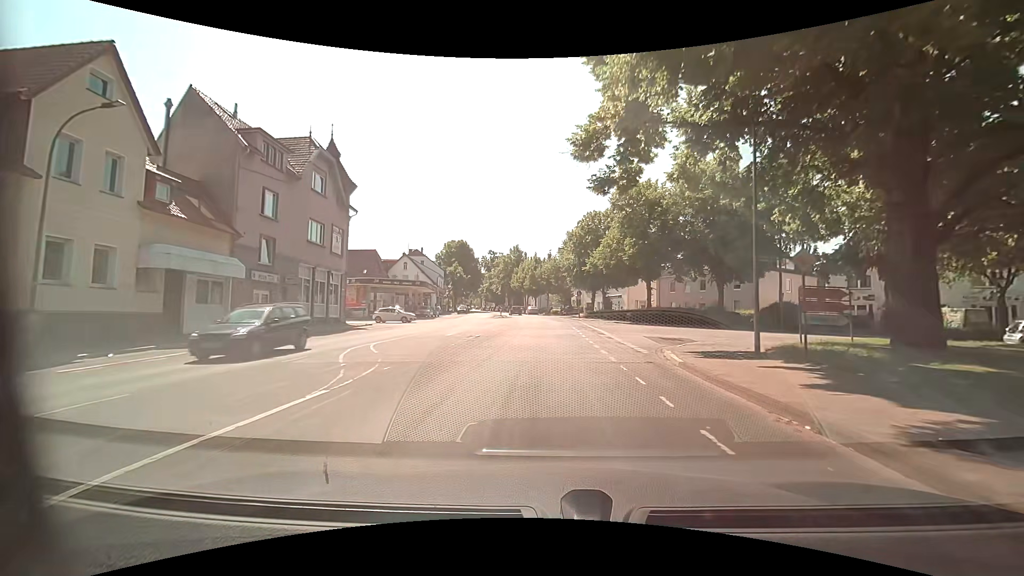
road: unclassified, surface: asphalt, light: Day
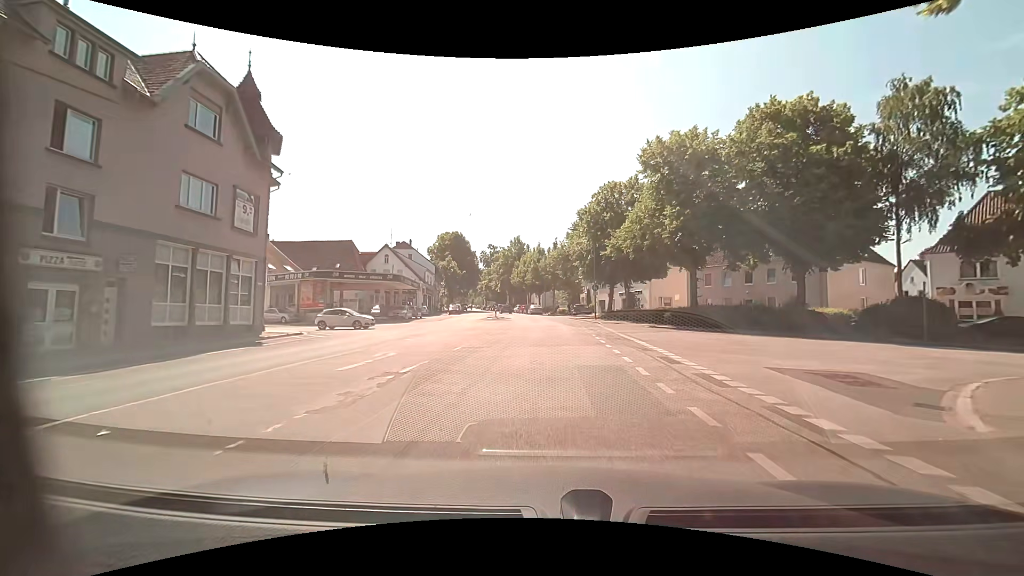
(+0.1, +12.8) m; -1°
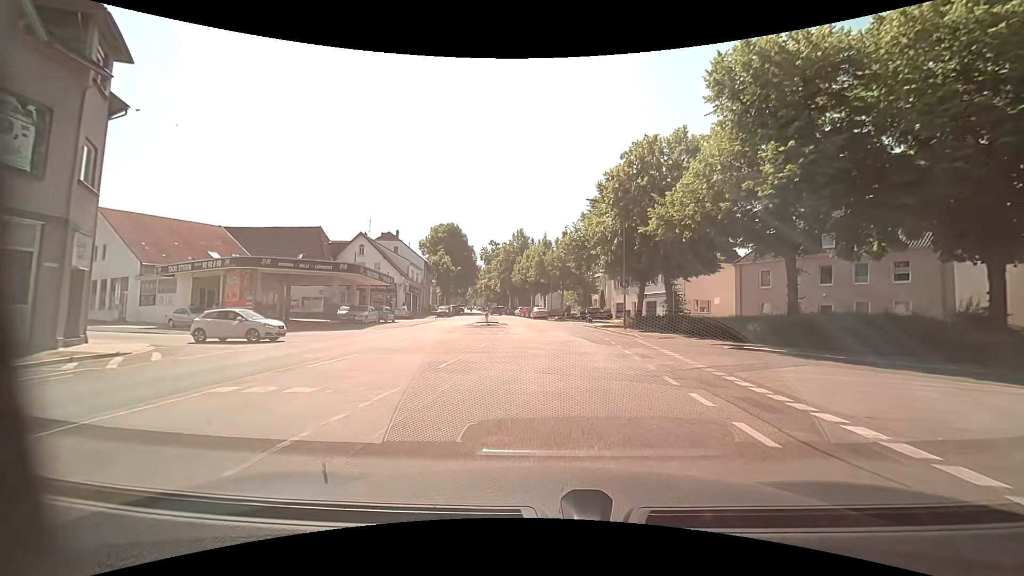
(+0.1, +12.7) m; 0°
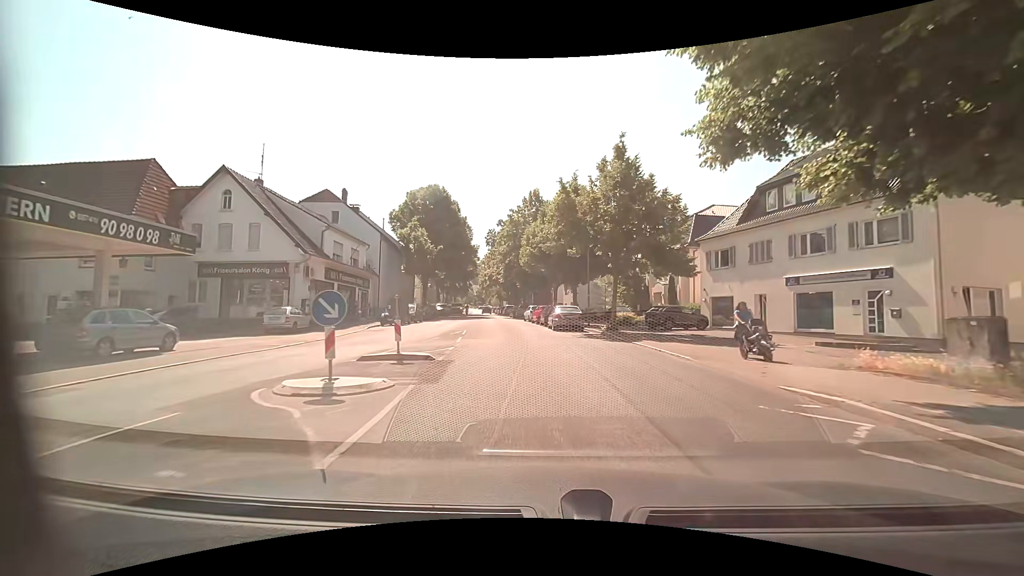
(-0.5, +30.1) m; -3°
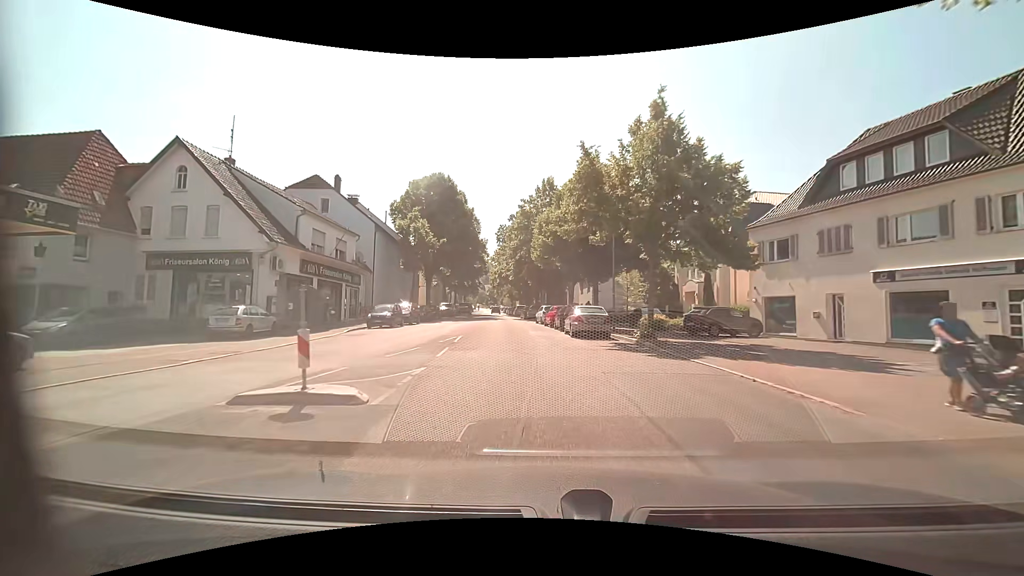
(-0.1, +5.8) m; -2°
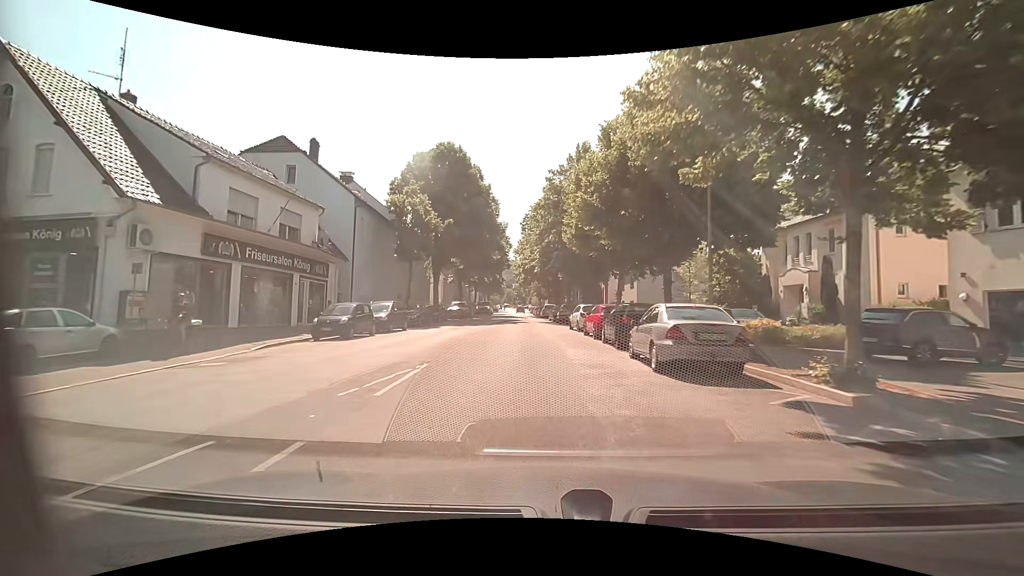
(-0.3, +11.6) m; -3°
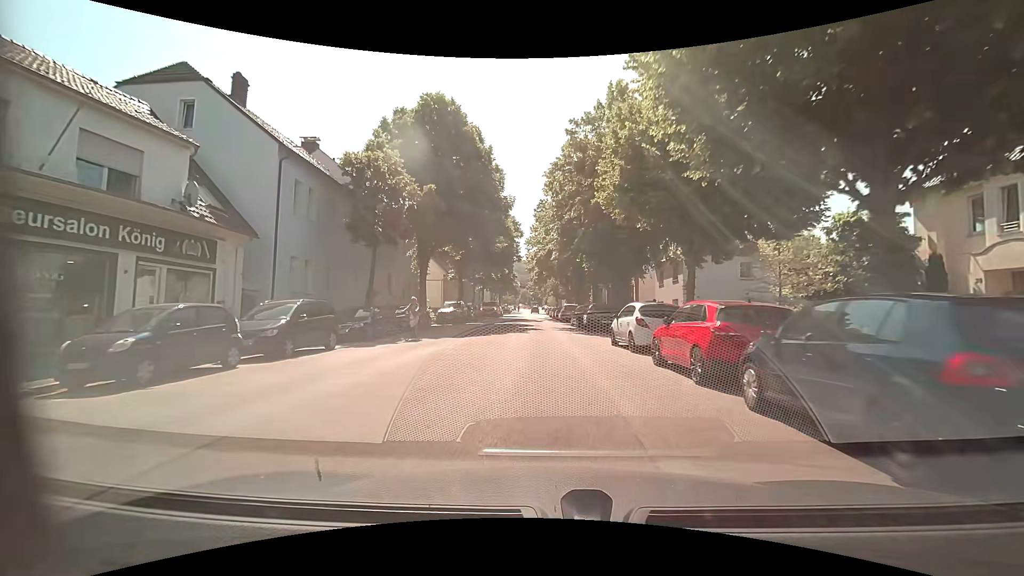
(-0.2, +11.9) m; -1°
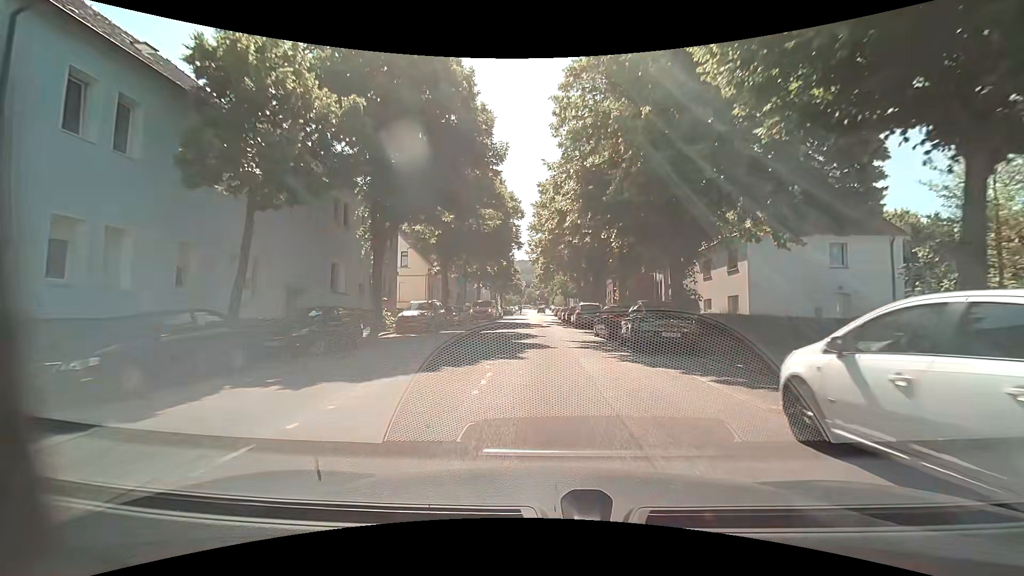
(-0.2, +12.1) m; -2°
(0, +10) (0, +20) (0, +30) (0, +40) (0, +50) (0, +60) (0, +70) (0, +80) (0, +90) (0, +100) m
